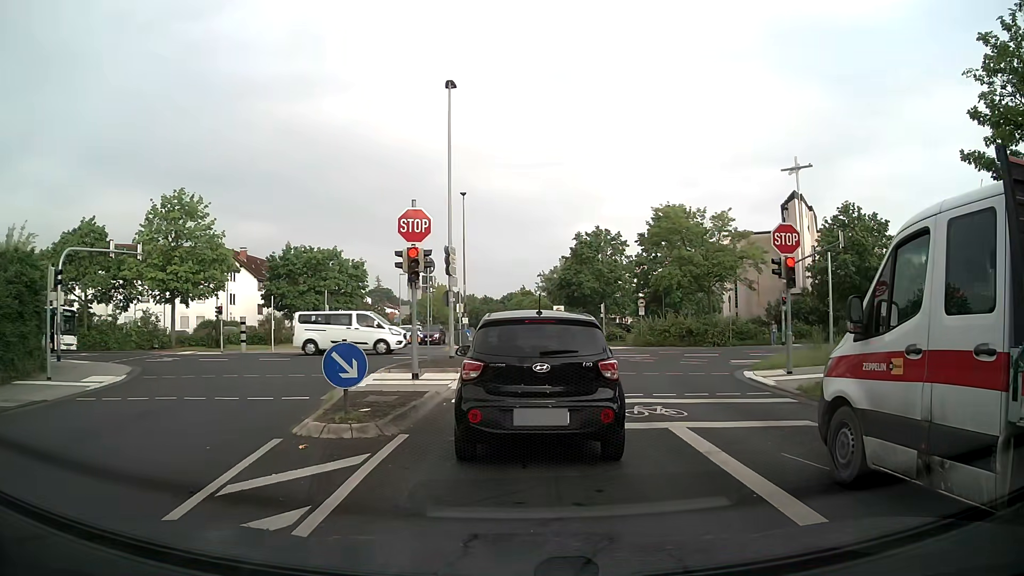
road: residential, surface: asphalt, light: Day
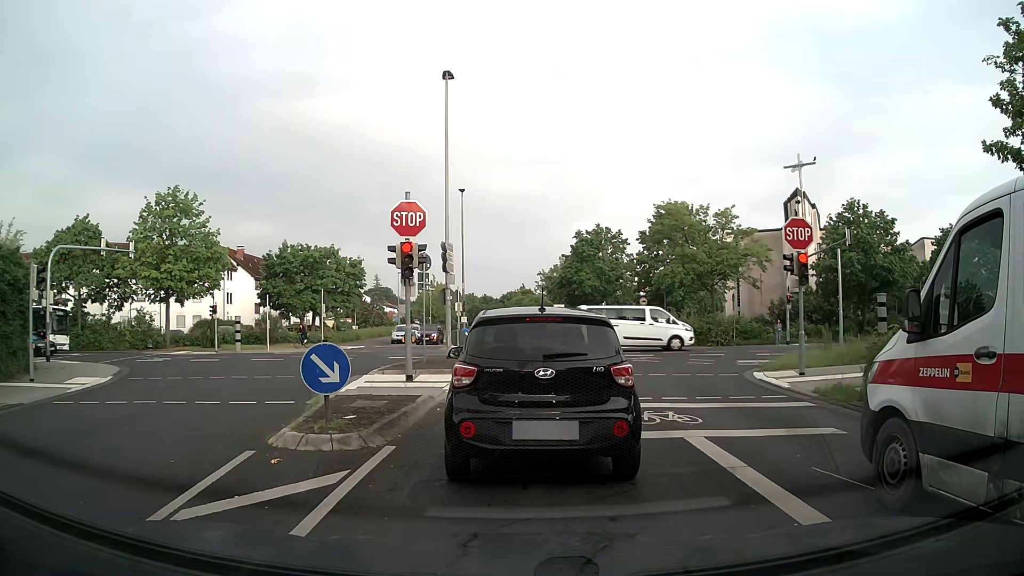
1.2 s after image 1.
(0.0, +0.8) m; 0°
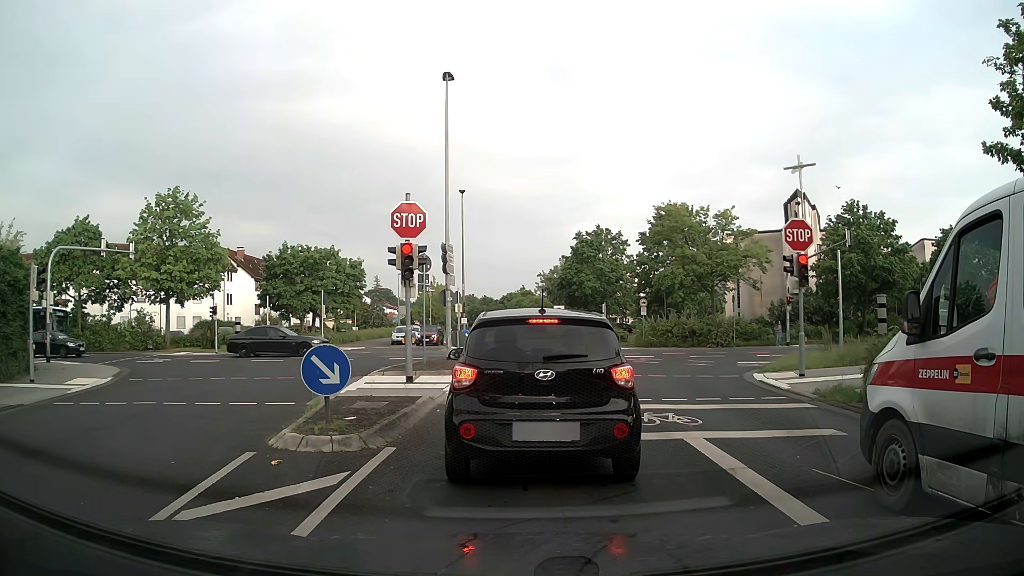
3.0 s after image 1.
(0.0, +0.1) m; 0°
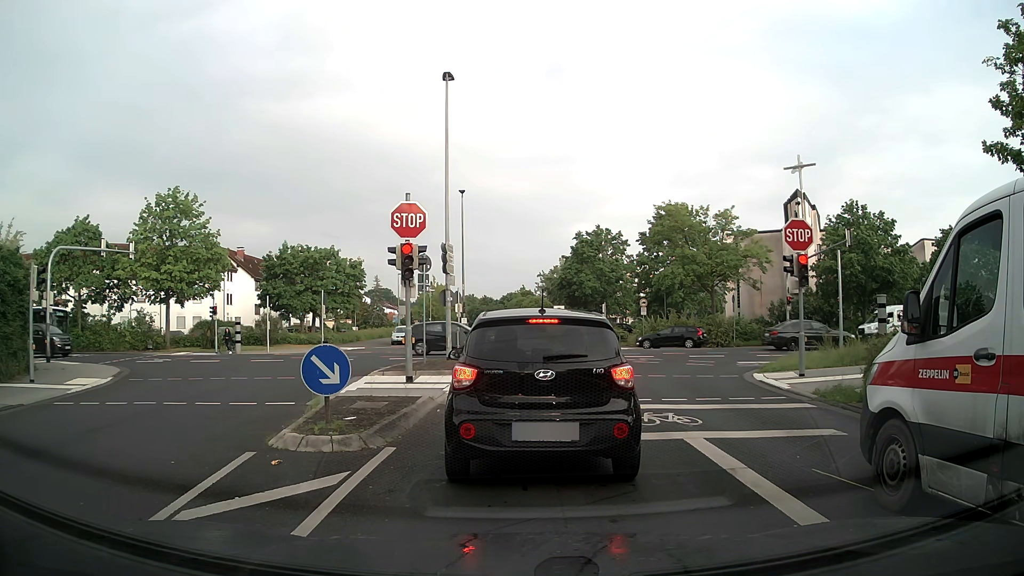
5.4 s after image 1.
(0.0, 0.0) m; 0°
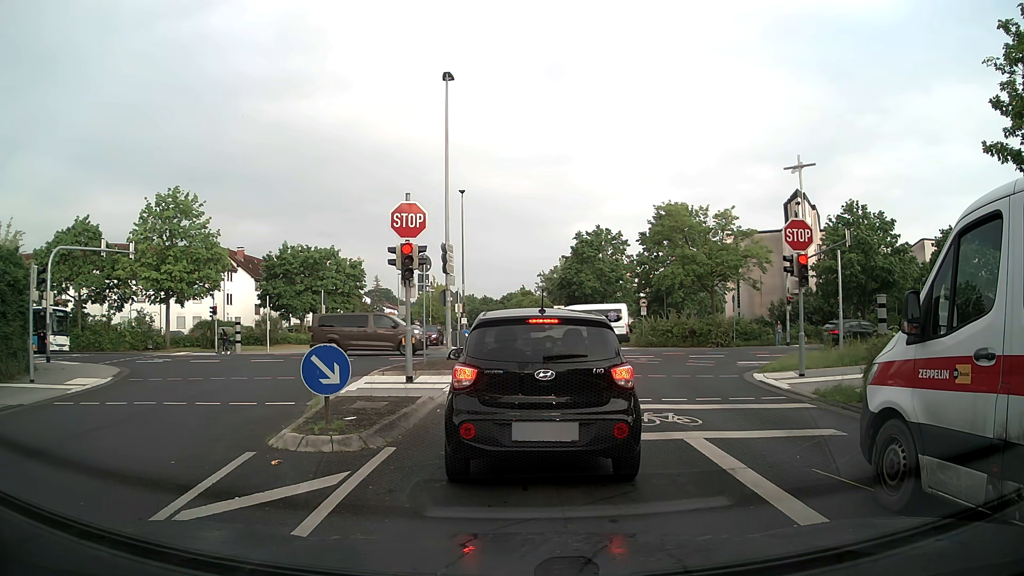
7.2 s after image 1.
(0.0, 0.0) m; 0°
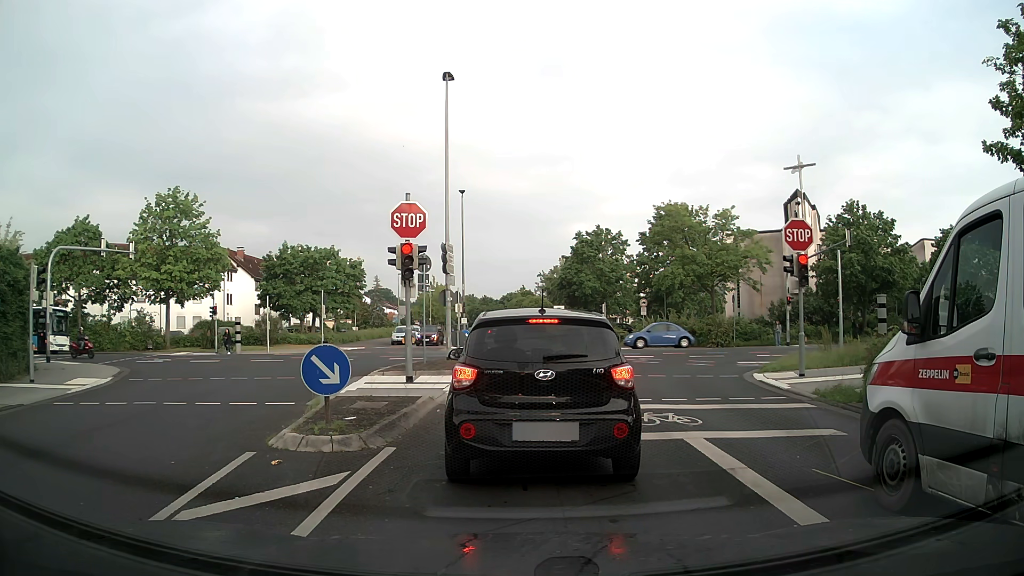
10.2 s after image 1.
(0.0, 0.0) m; 0°
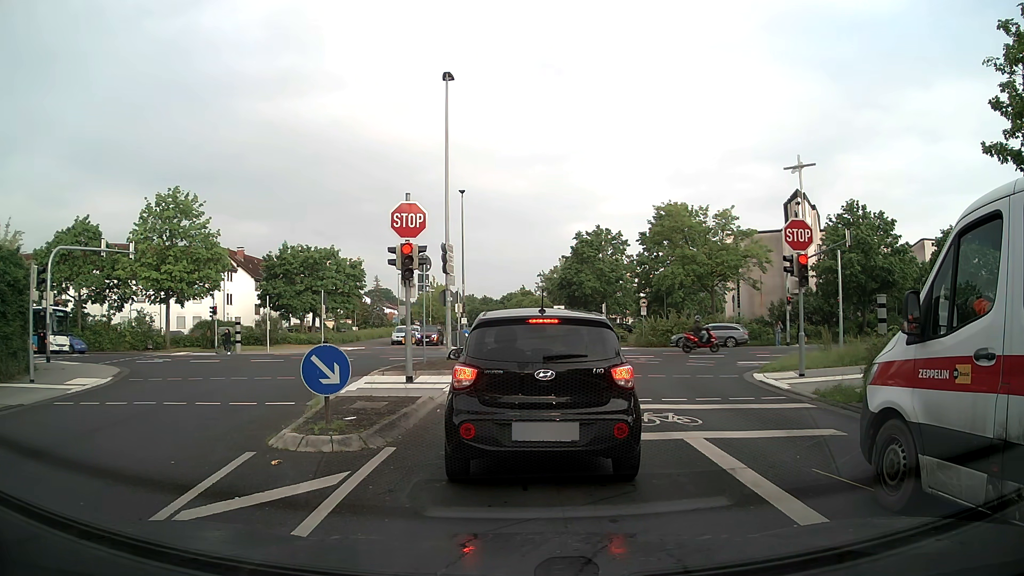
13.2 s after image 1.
(0.0, 0.0) m; 0°
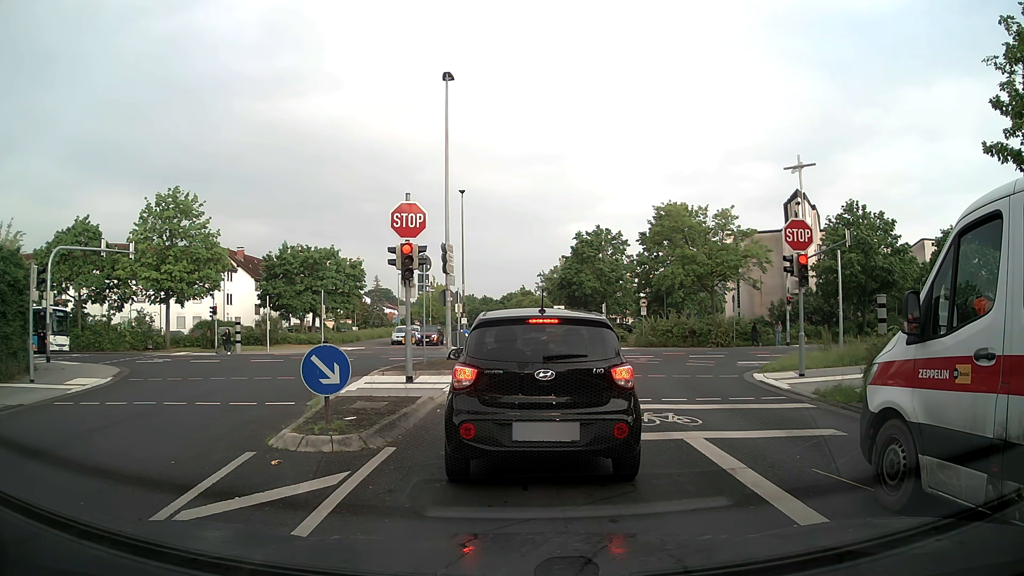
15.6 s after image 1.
(0.0, 0.0) m; 0°
